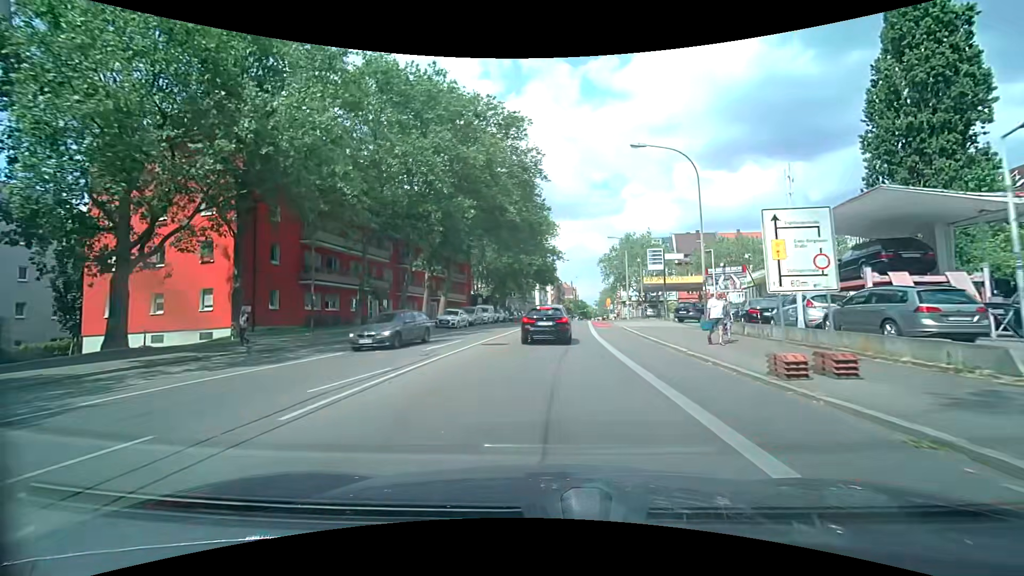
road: secondary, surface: asphalt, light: Day
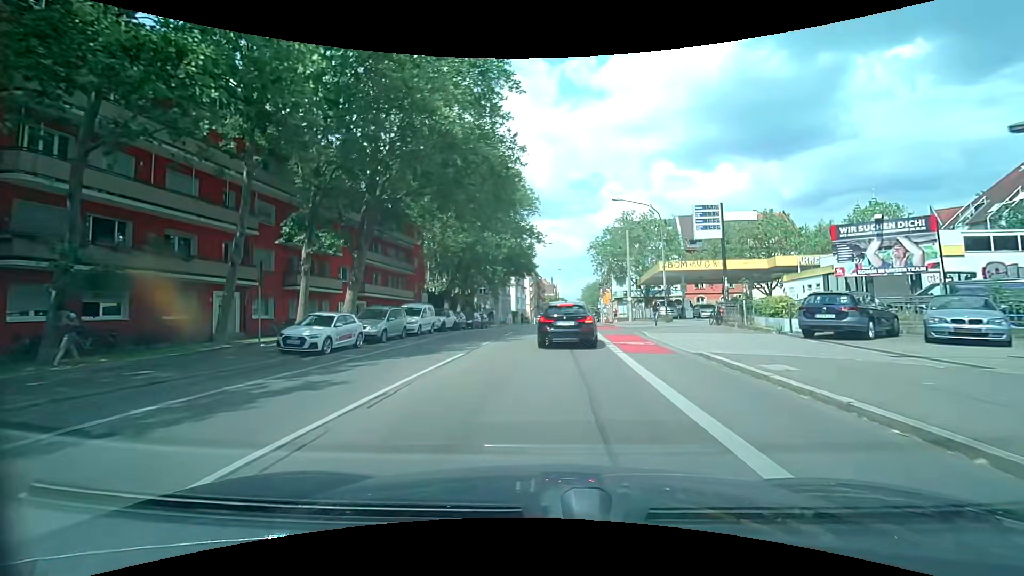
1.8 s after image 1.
(+0.1, +19.6) m; +2°
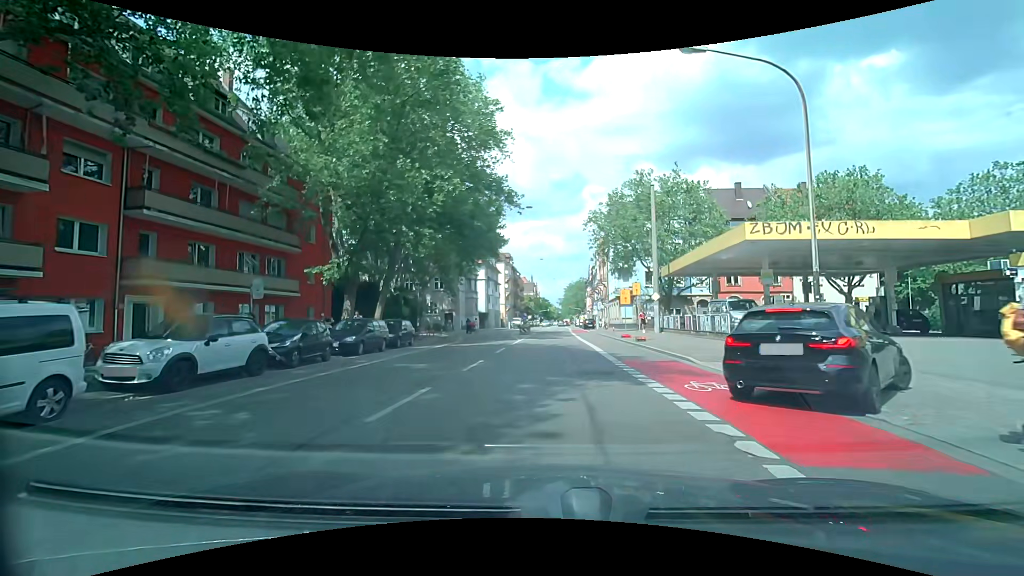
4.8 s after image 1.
(+0.3, +22.5) m; +2°
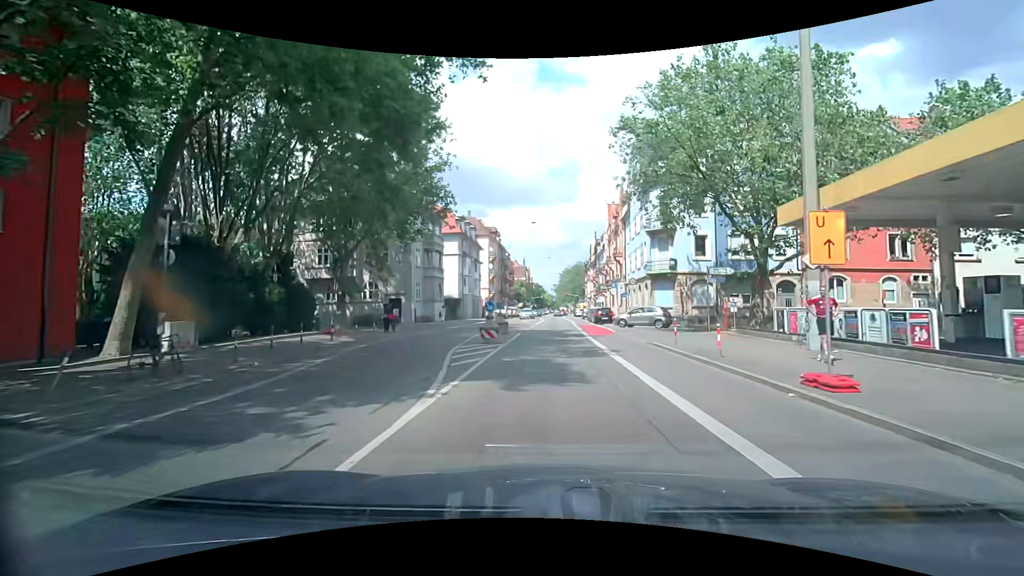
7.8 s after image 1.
(+0.1, +22.3) m; 0°
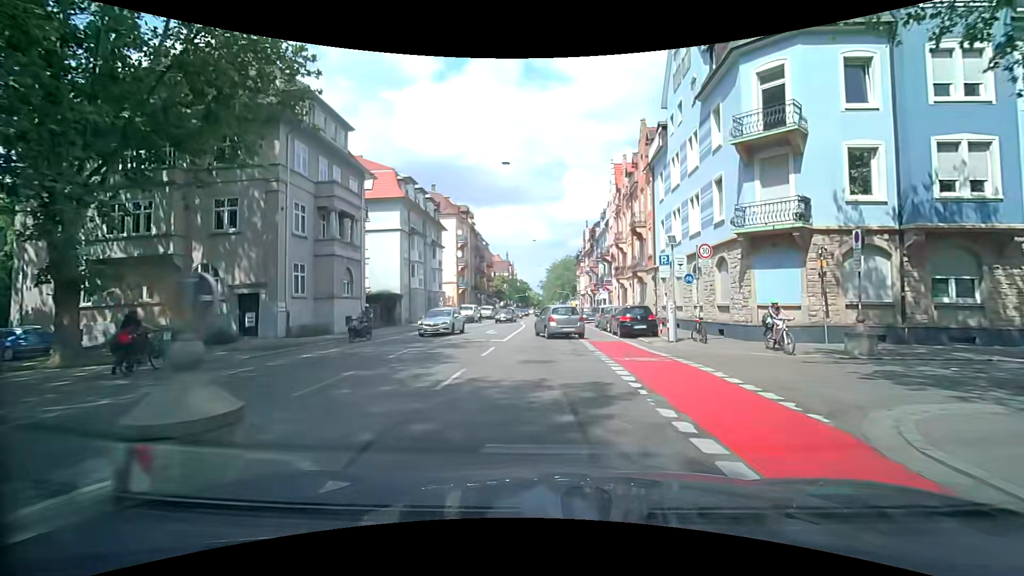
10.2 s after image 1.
(+0.5, +21.2) m; +3°
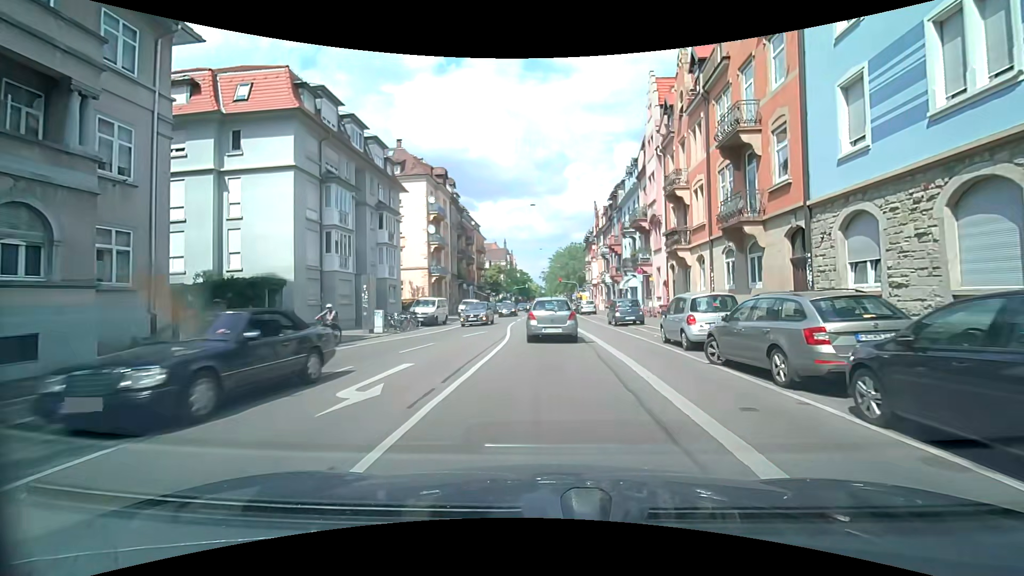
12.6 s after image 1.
(-0.3, +19.7) m; 0°
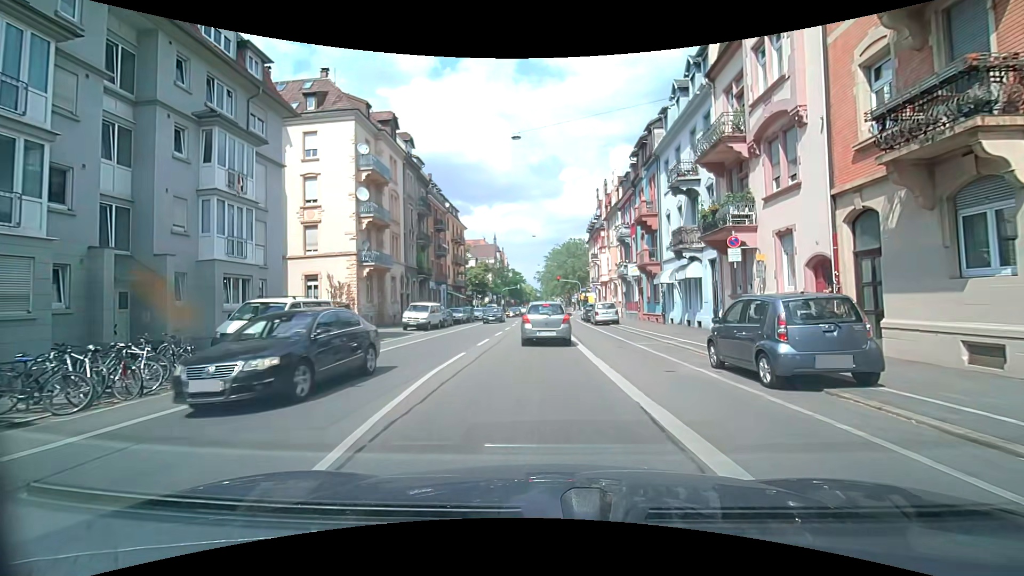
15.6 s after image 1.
(-0.1, +19.4) m; 0°
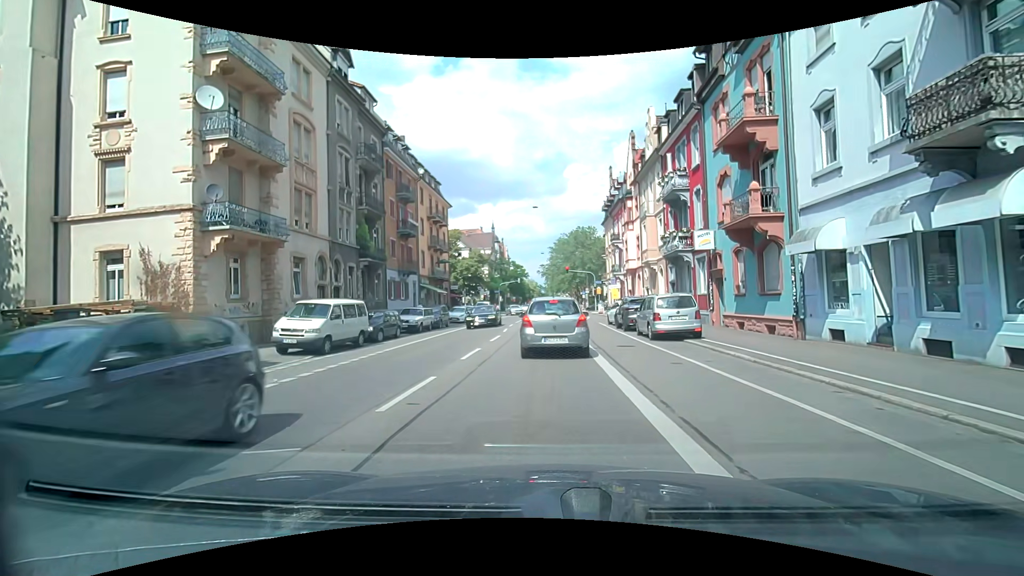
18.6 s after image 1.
(-0.2, +17.0) m; -1°
(0, +10) (0, +20) (0, +30) (+1, +40) (+2, +50) (+3, +60) (+3, +70) (+3, +80) (+3, +90) (+3, +100) m
